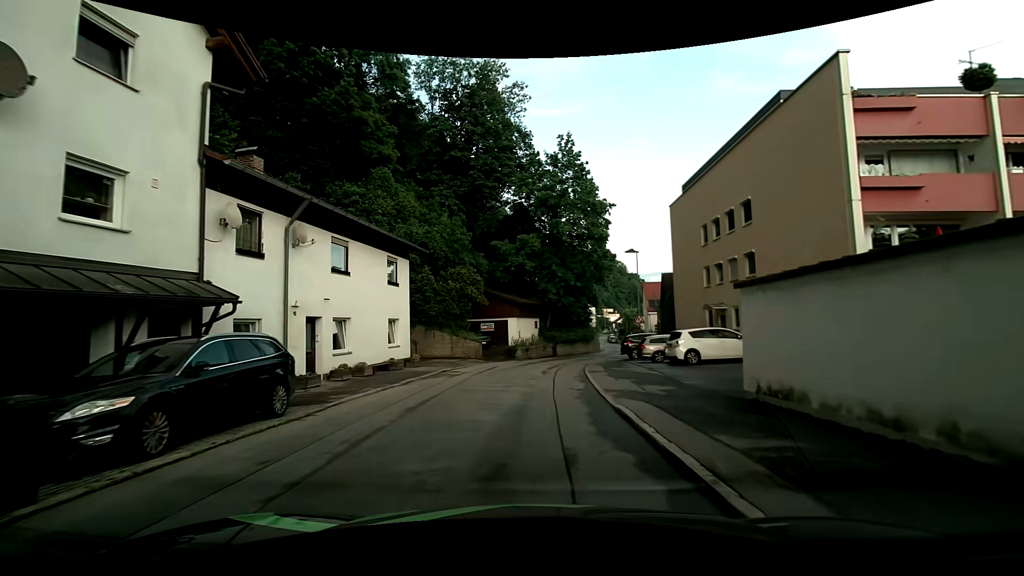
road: residential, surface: asphalt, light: Day
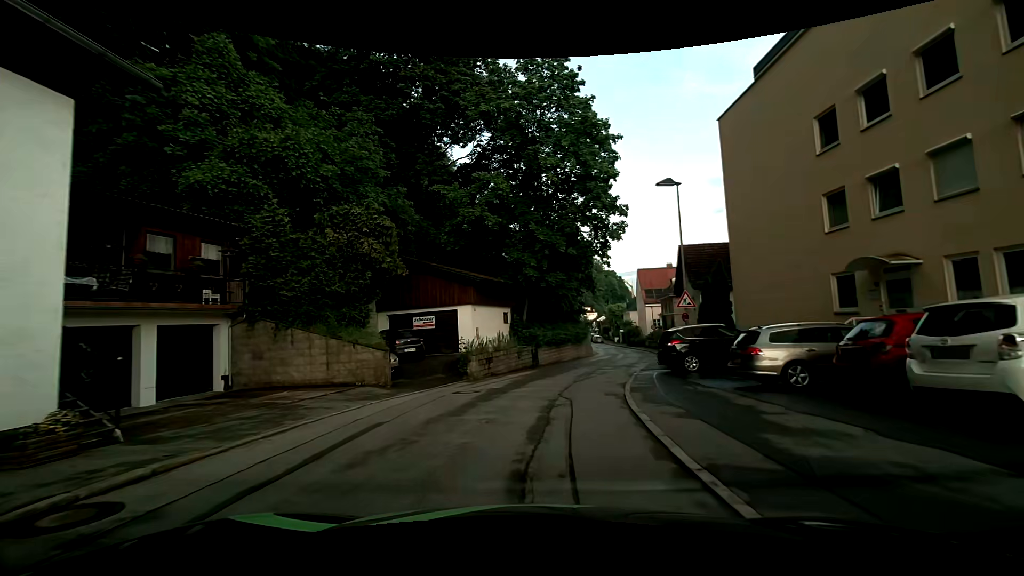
(+0.3, +16.7) m; +1°
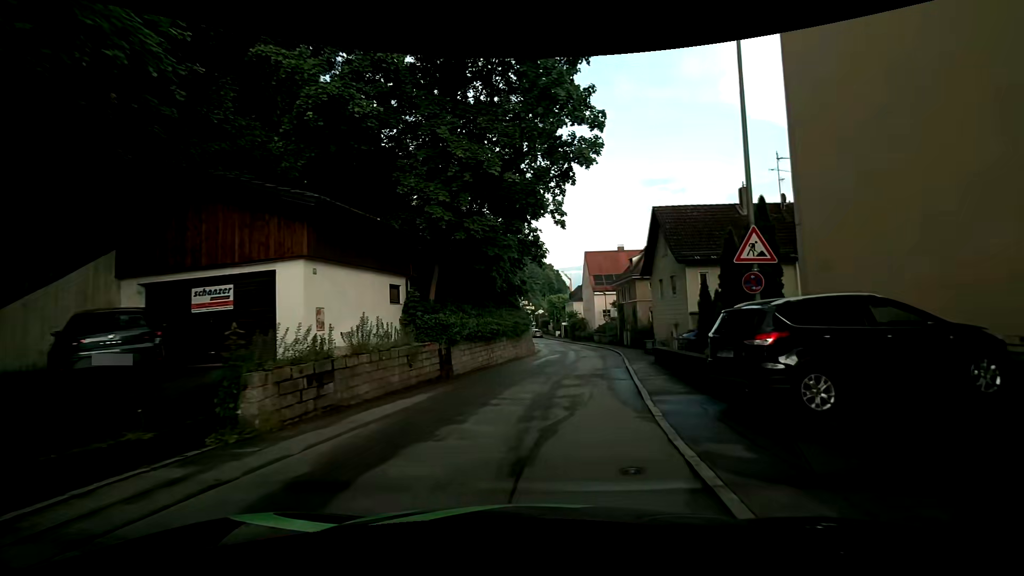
(+0.9, +12.2) m; +7°
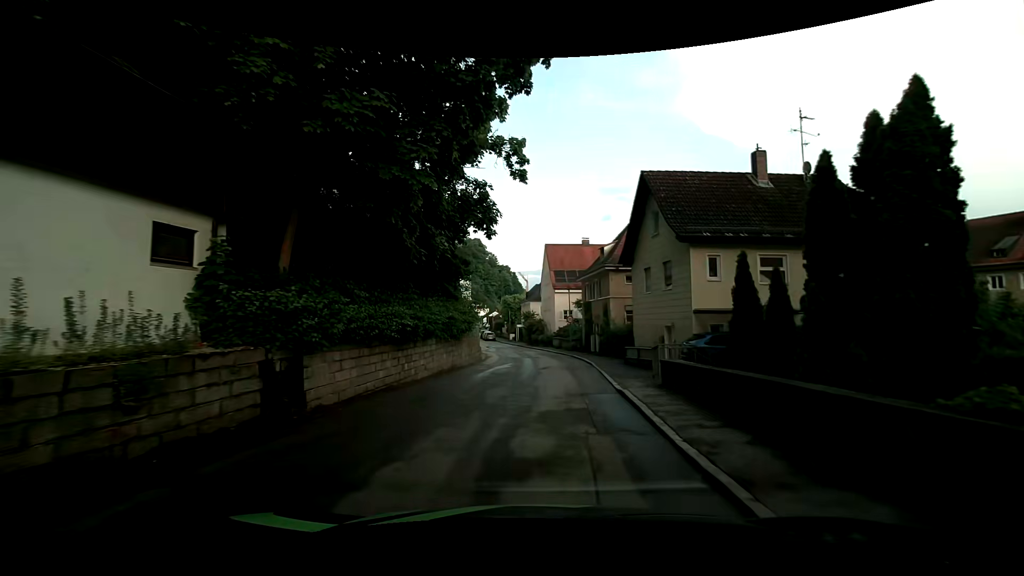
(+0.5, +8.4) m; +7°
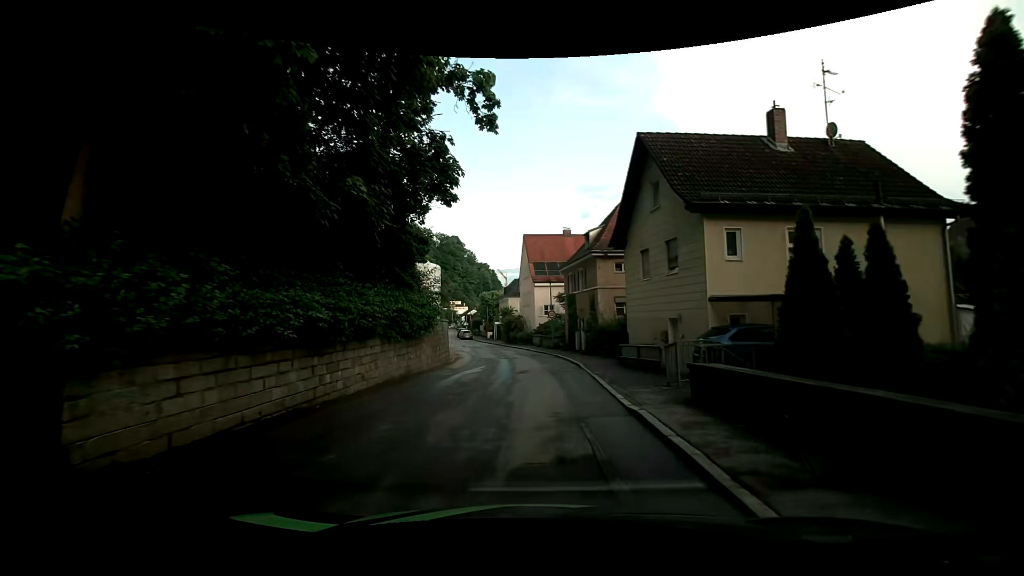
(0.0, +4.3) m; +2°
